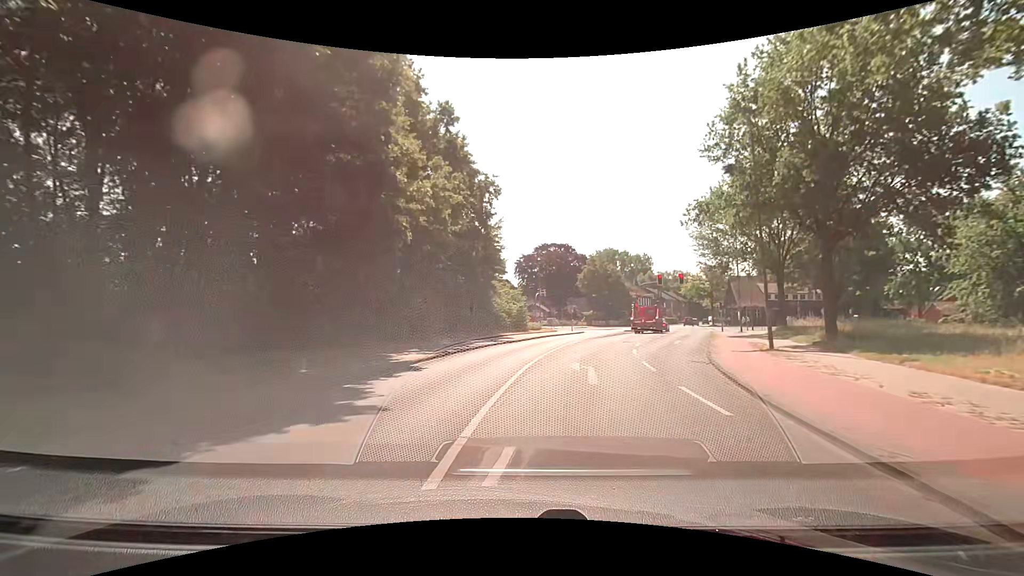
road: secondary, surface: asphalt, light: Day
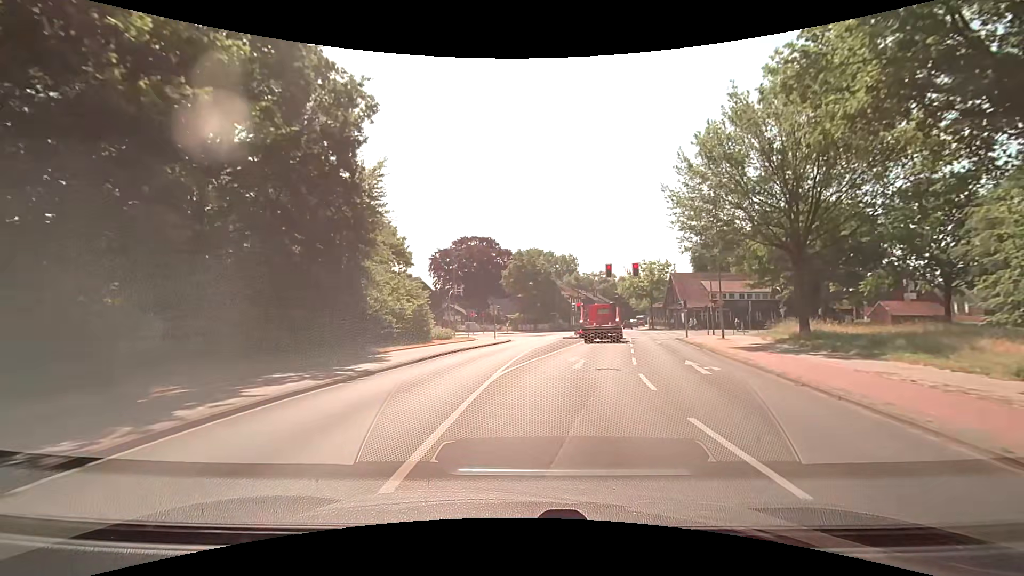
(+1.2, +15.7) m; +9°
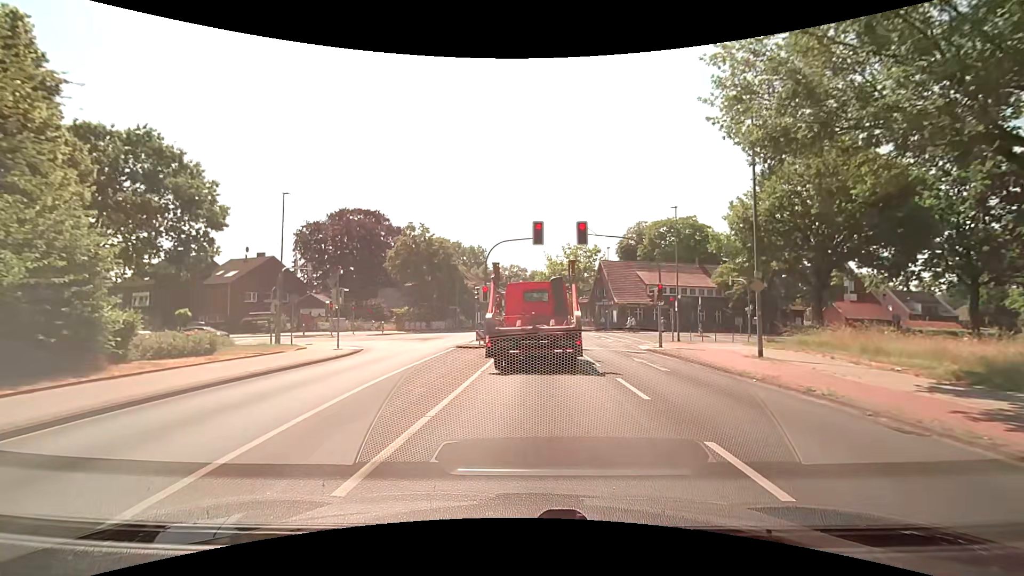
(+1.8, +19.6) m; +9°
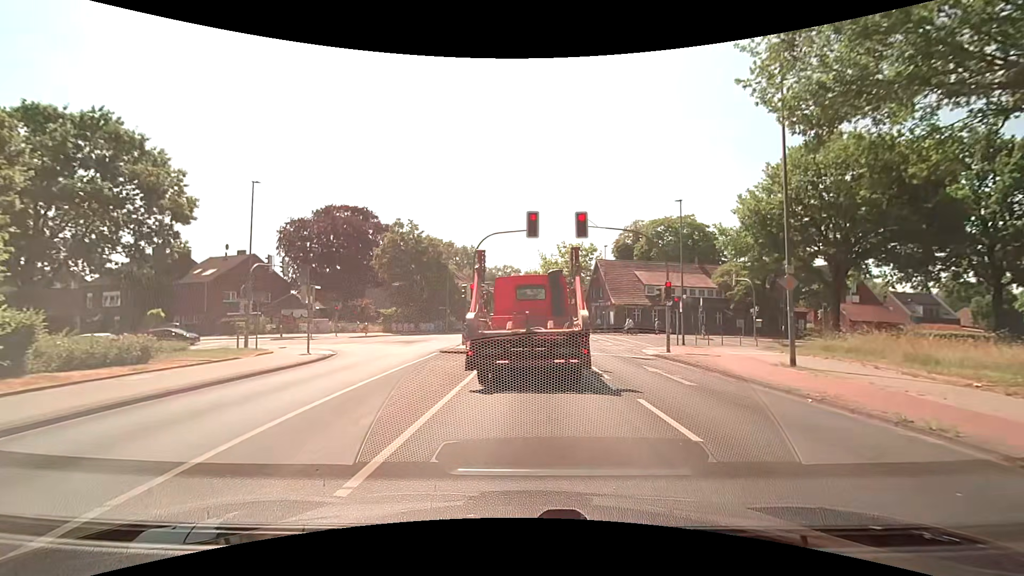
(+0.1, +2.8) m; +2°
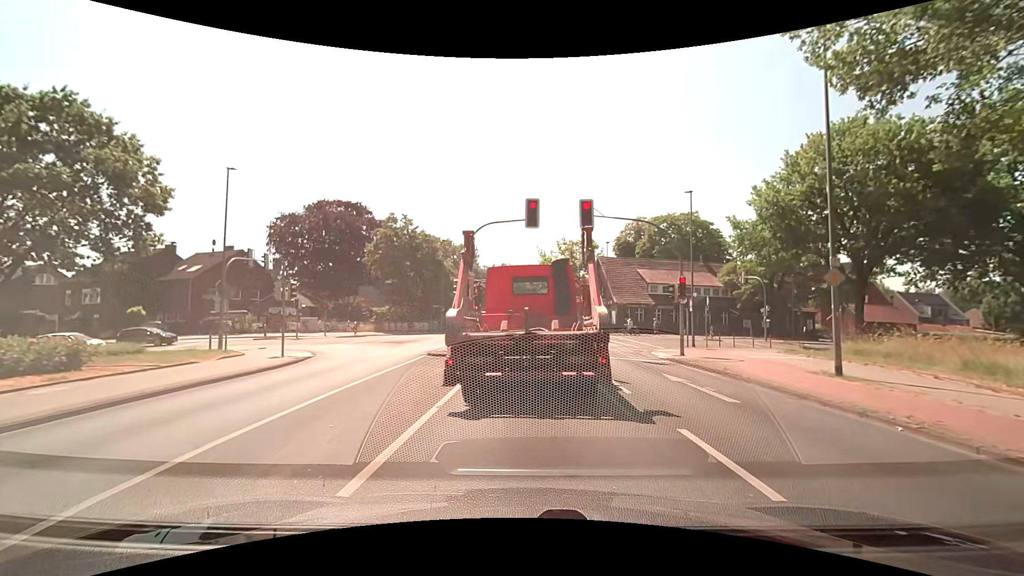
(0.0, +2.4) m; +1°
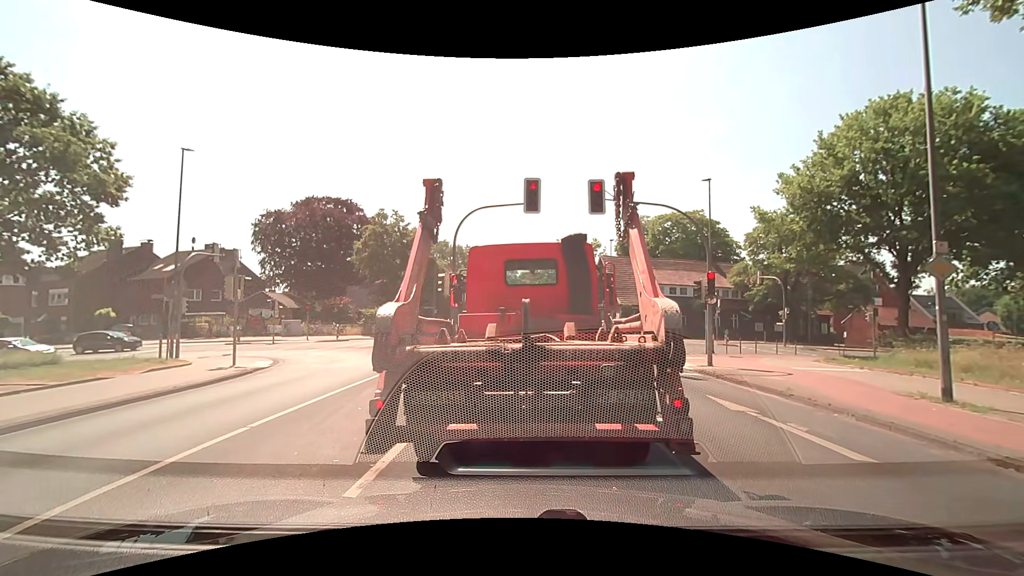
(-0.1, +3.4) m; -2°
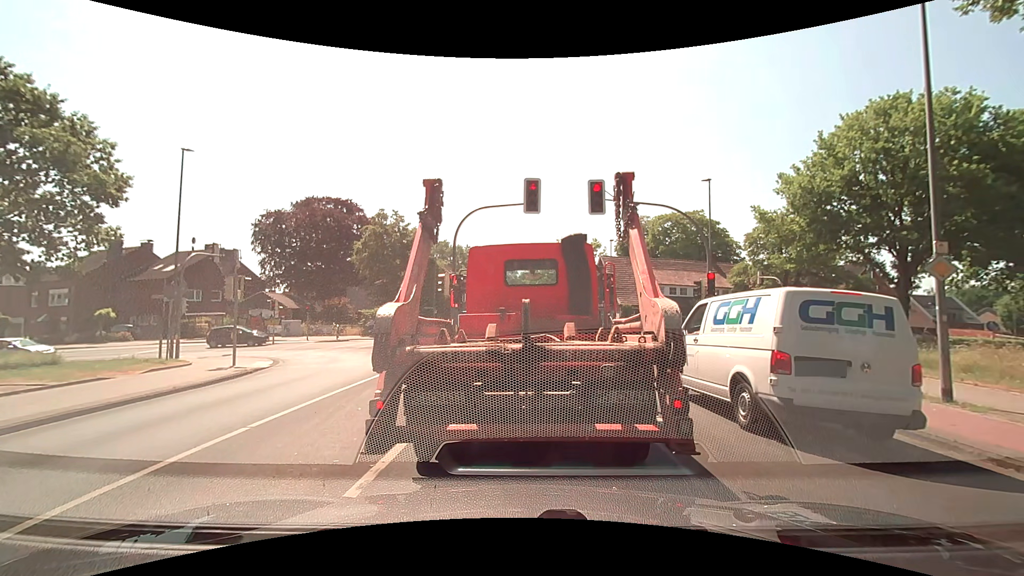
(0.0, +0.1) m; 0°
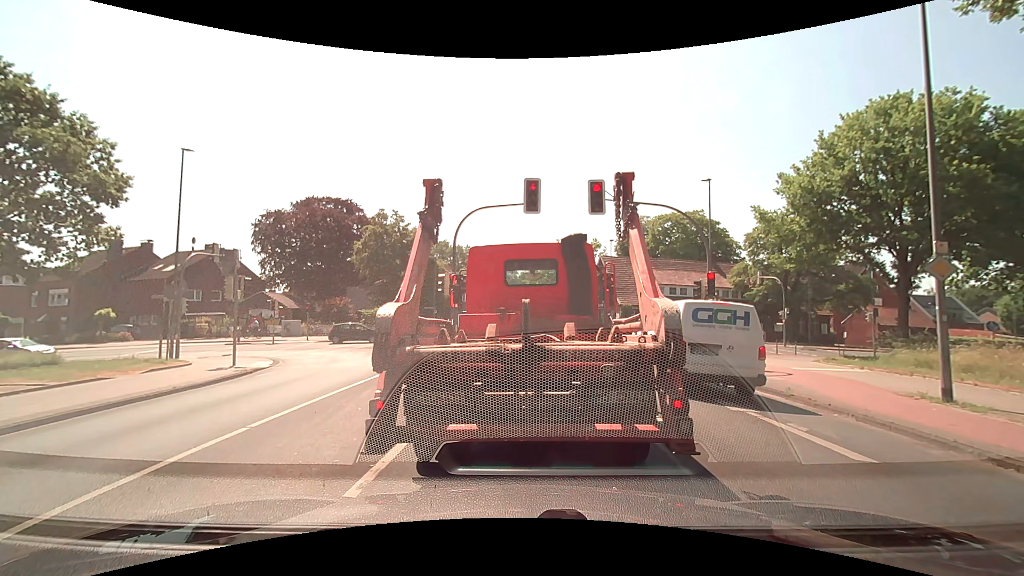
(0.0, 0.0) m; 0°
